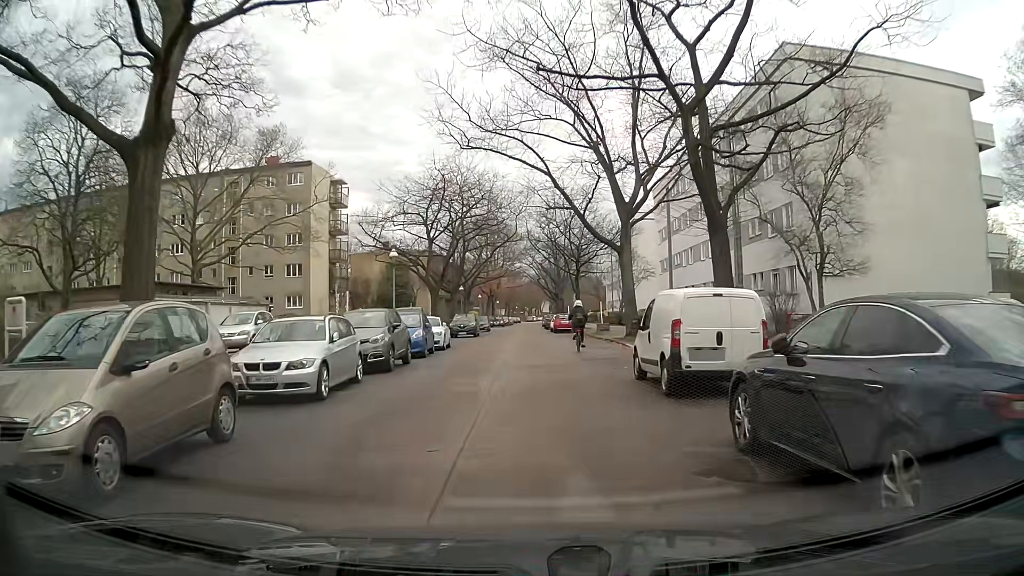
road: residential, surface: concrete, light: Day
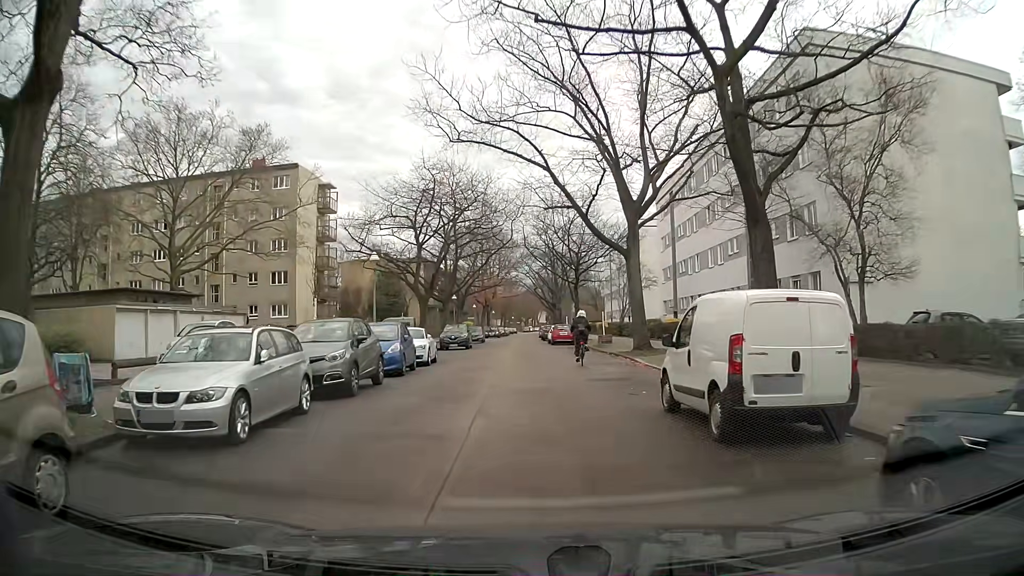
(-0.1, +3.2) m; -1°
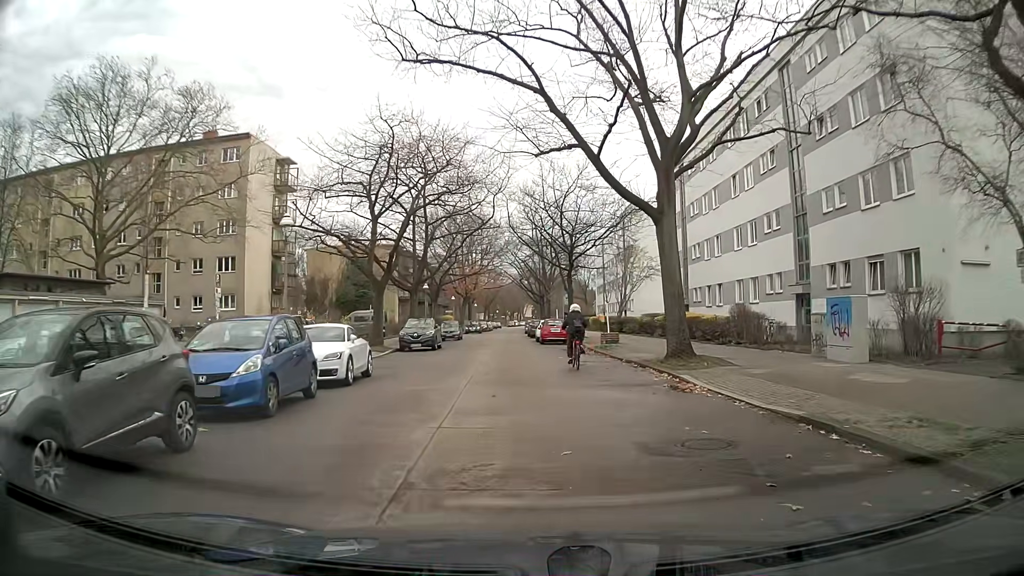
(+0.1, +8.9) m; -1°
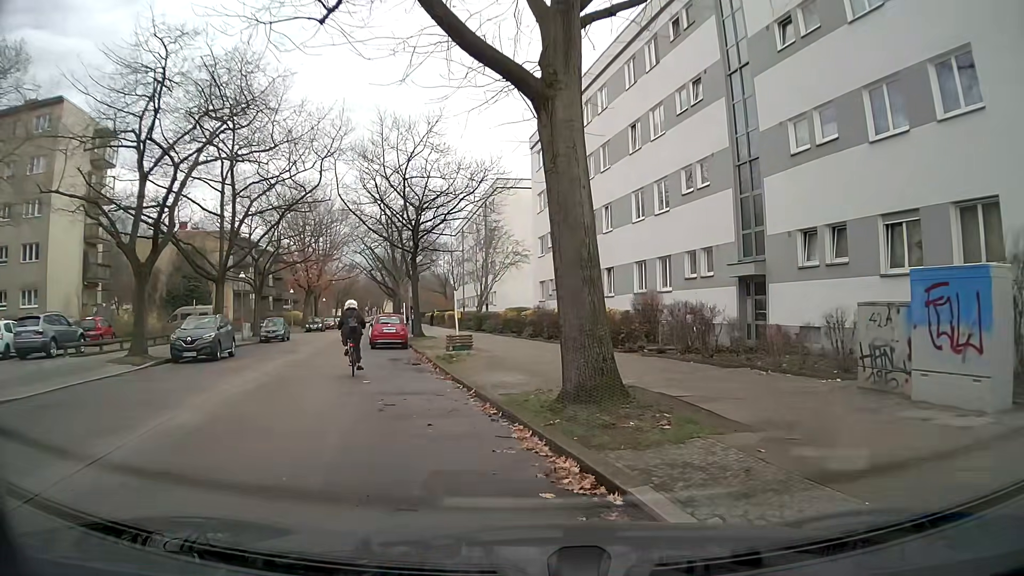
(+1.5, +9.7) m; +11°
